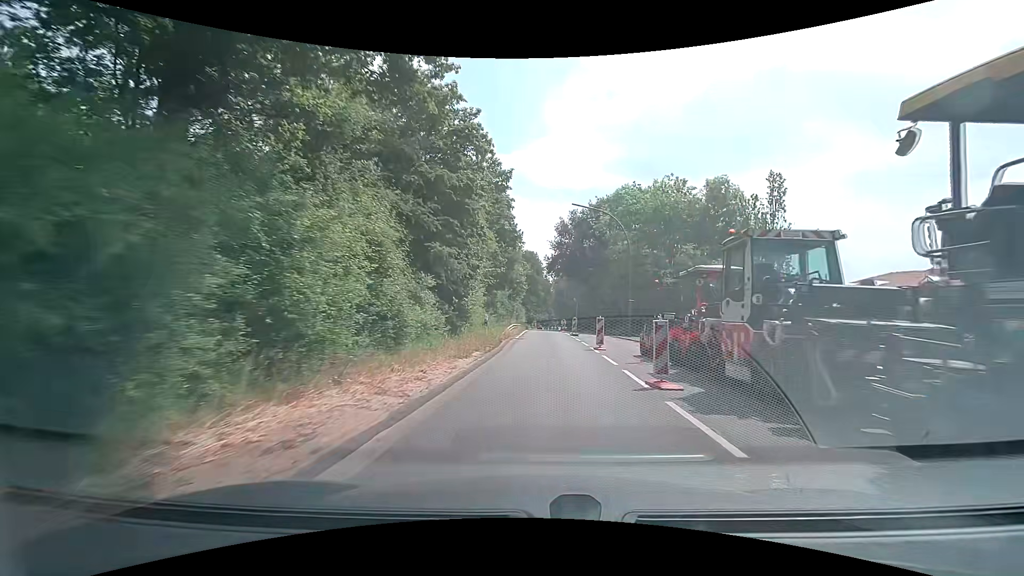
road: secondary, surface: asphalt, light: Day
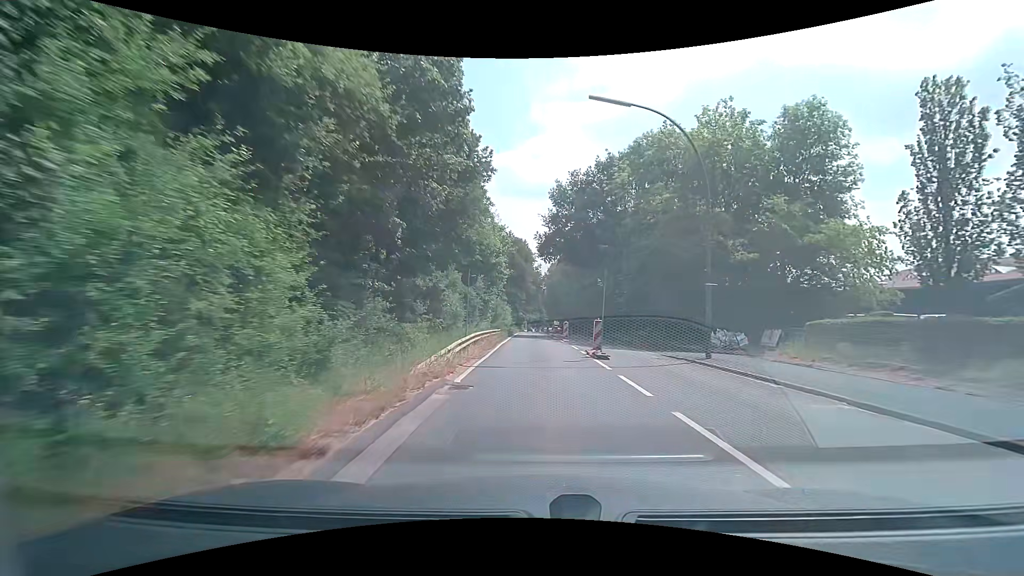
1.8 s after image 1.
(+0.4, +18.8) m; +1°
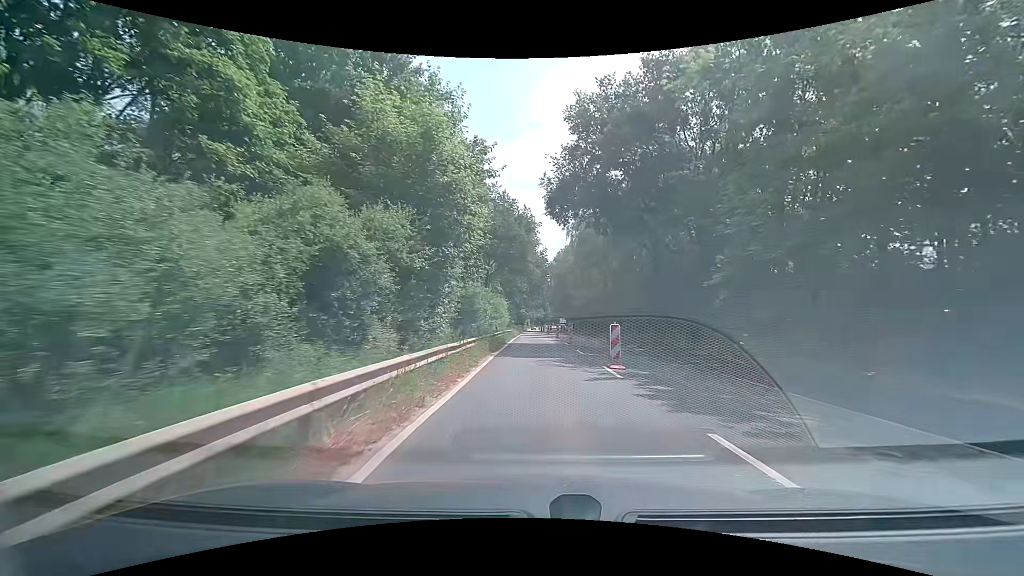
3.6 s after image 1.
(-0.1, +19.0) m; 0°
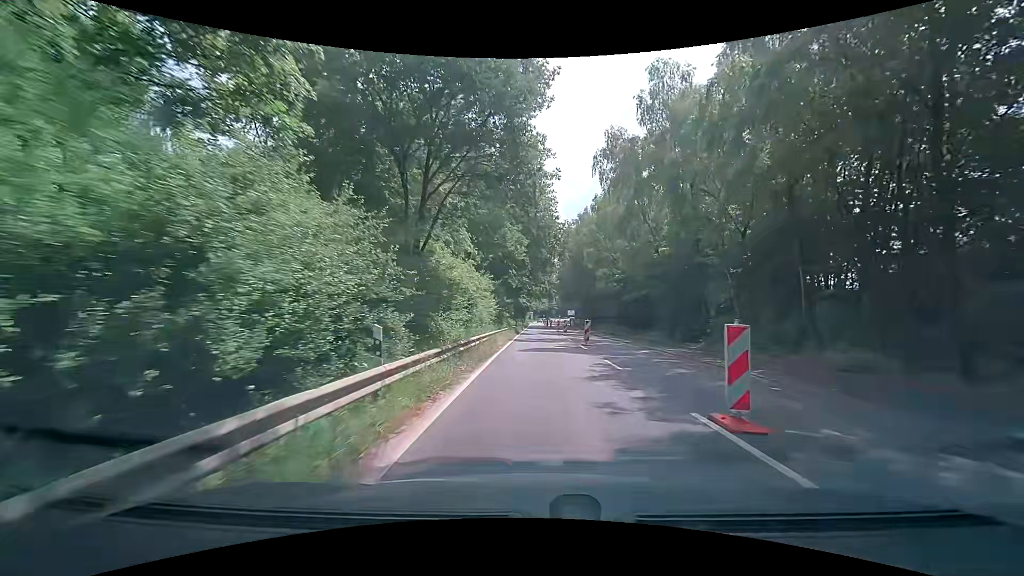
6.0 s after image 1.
(-0.1, +26.0) m; 0°
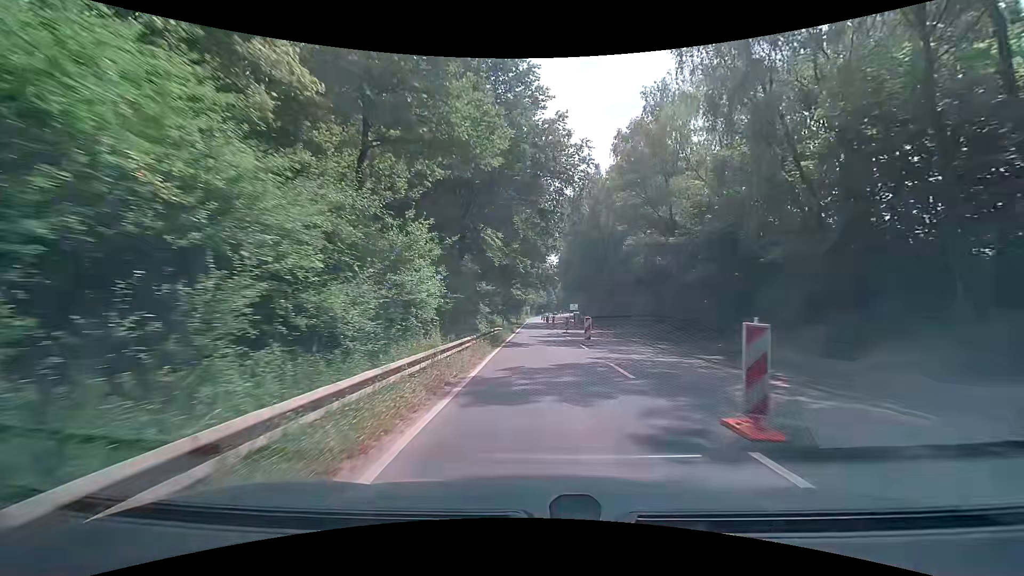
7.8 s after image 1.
(0.0, +20.0) m; 0°
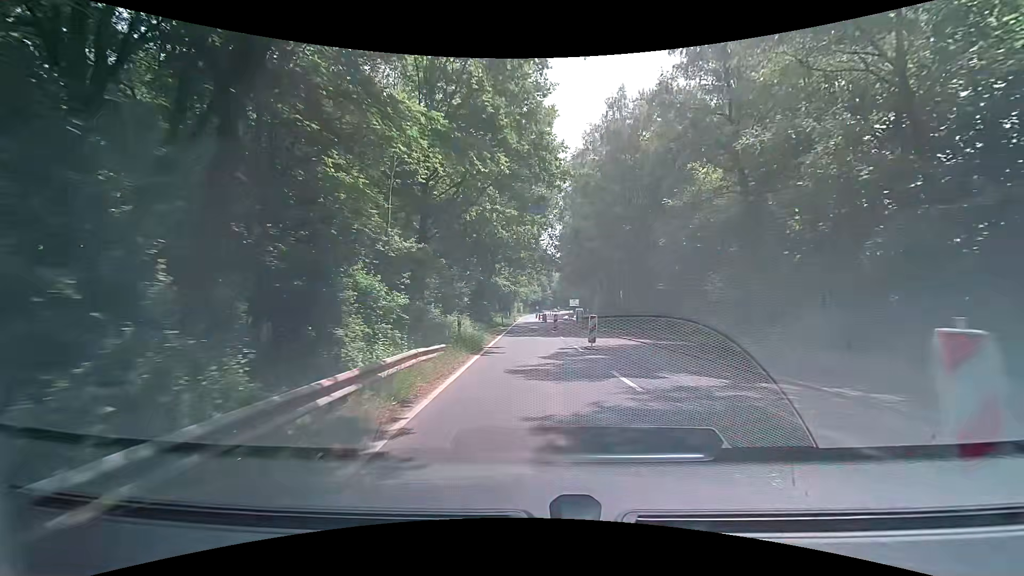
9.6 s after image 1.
(+0.1, +20.4) m; +1°
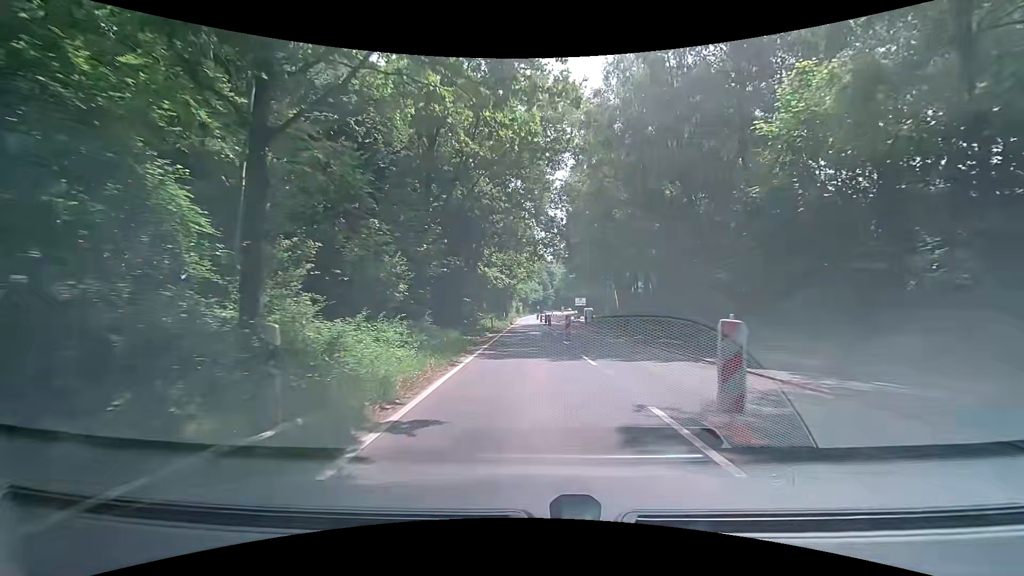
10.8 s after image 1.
(0.0, +13.3) m; +1°
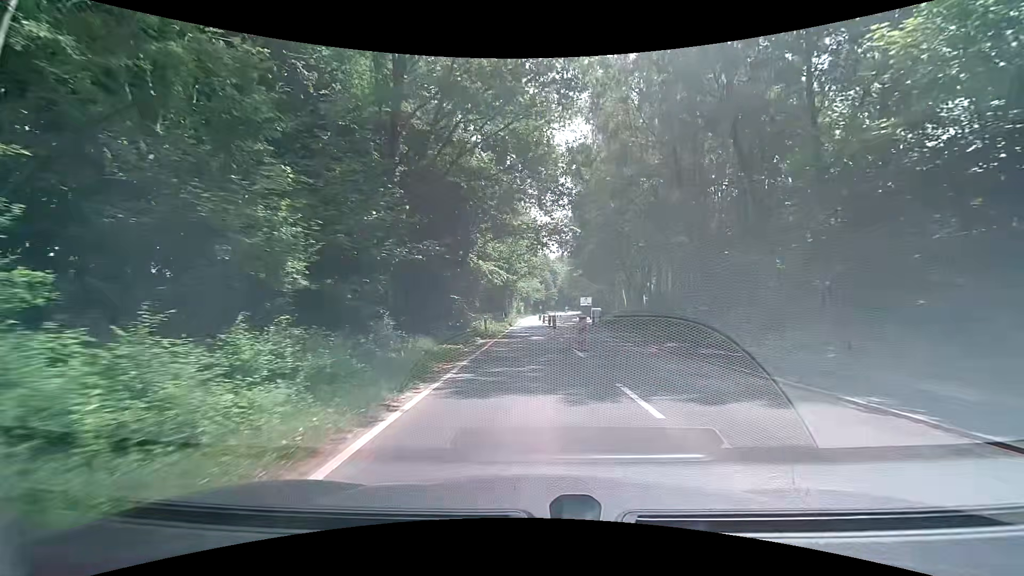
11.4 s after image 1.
(-0.1, +6.6) m; -2°
(0, +10) (0, +20) (0, +30) (0, +40) (0, +50) (0, +60) (0, +70) (0, +80) (-1, +90) (-1, +100) m
